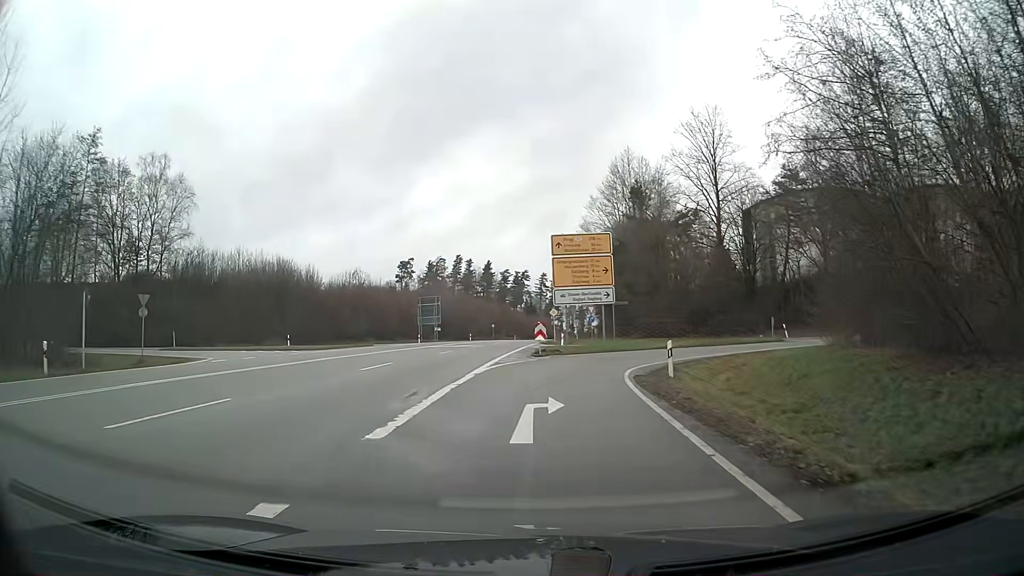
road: primary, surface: asphalt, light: Day
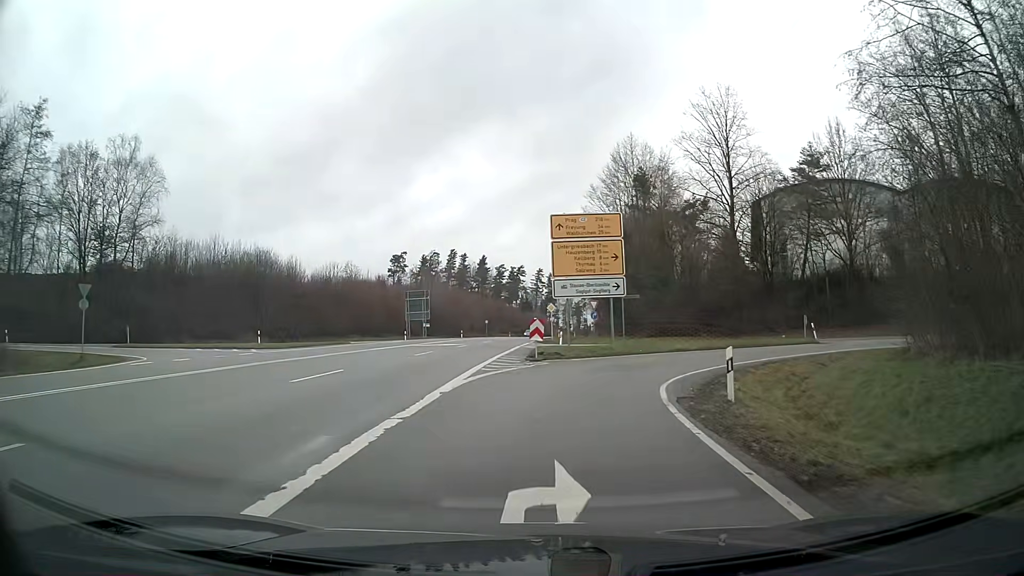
(0.0, +5.9) m; 0°
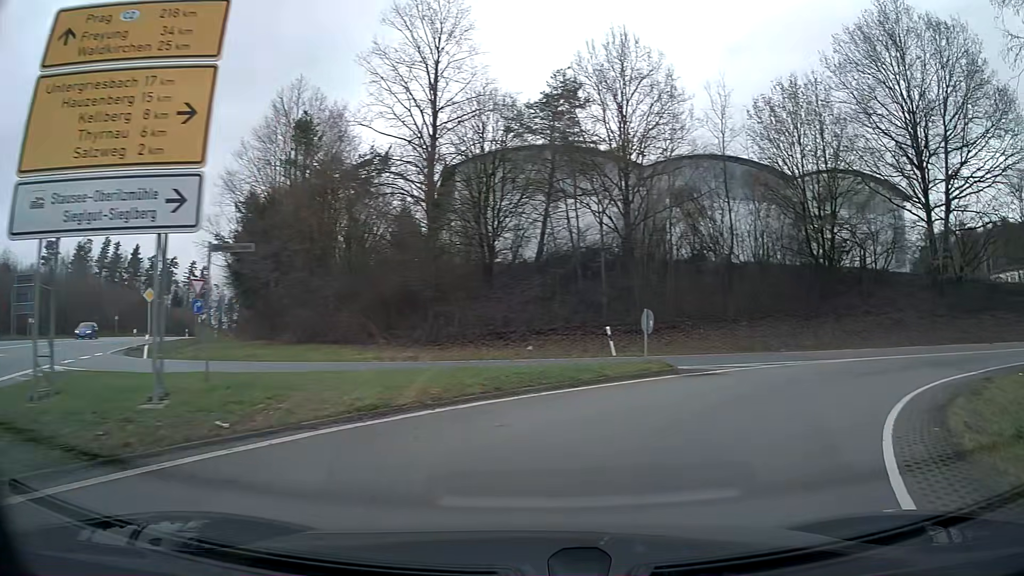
(+4.6, +20.7) m; +34°
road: primary_link
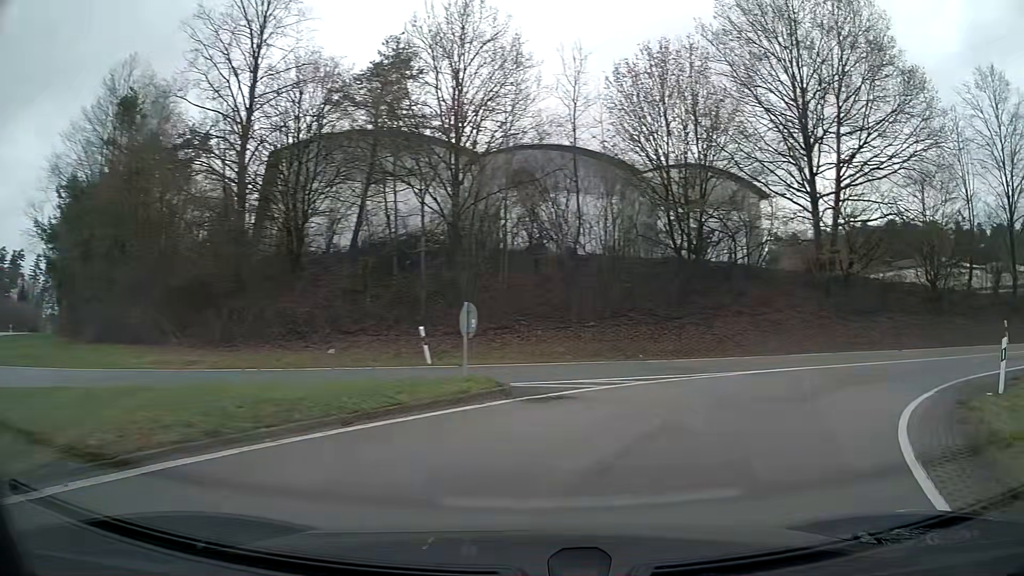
(+0.6, +5.0) m; +14°
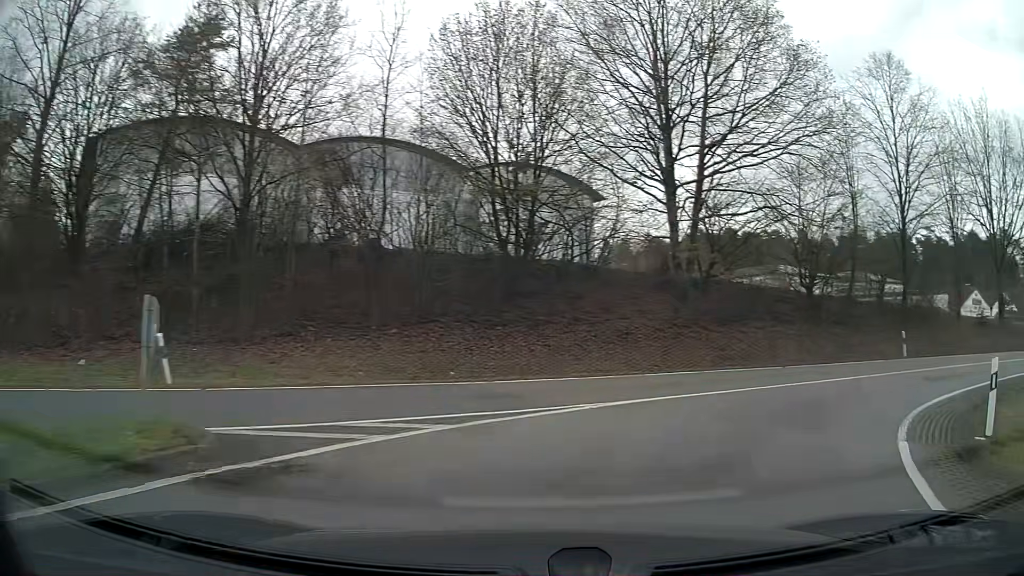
(+0.7, +4.9) m; +15°
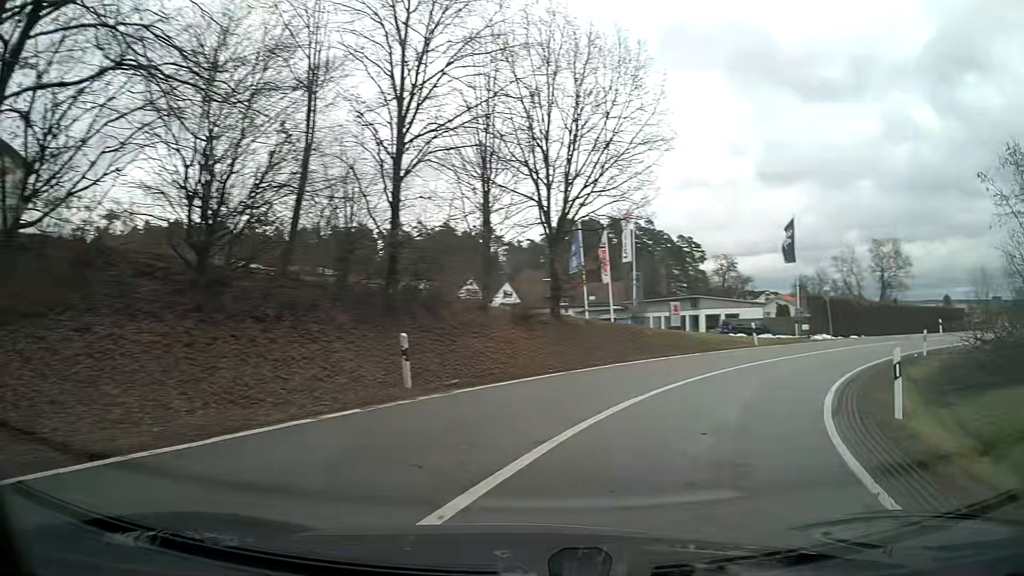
(+6.3, +13.9) m; +47°
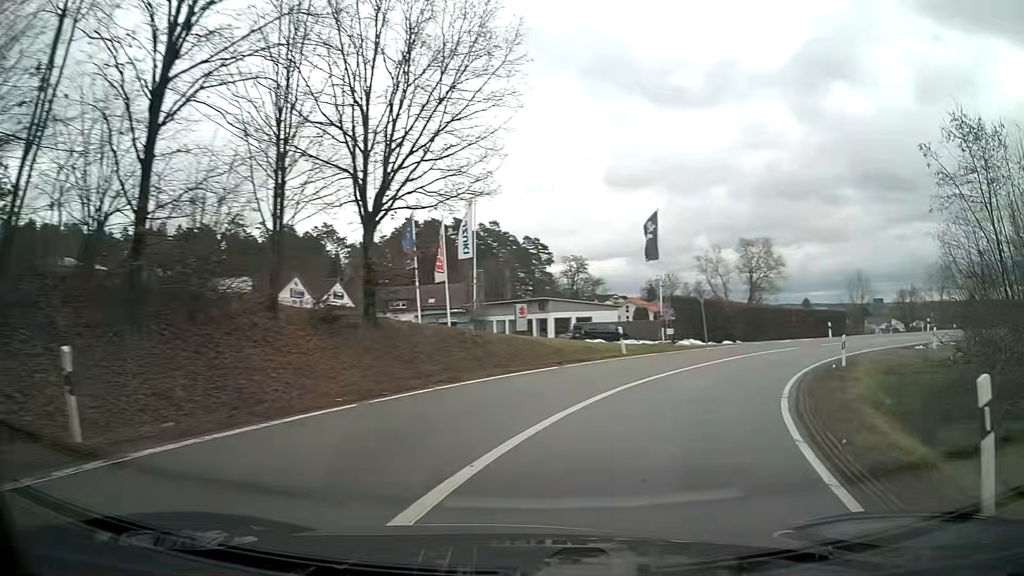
(+0.6, +5.7) m; +12°
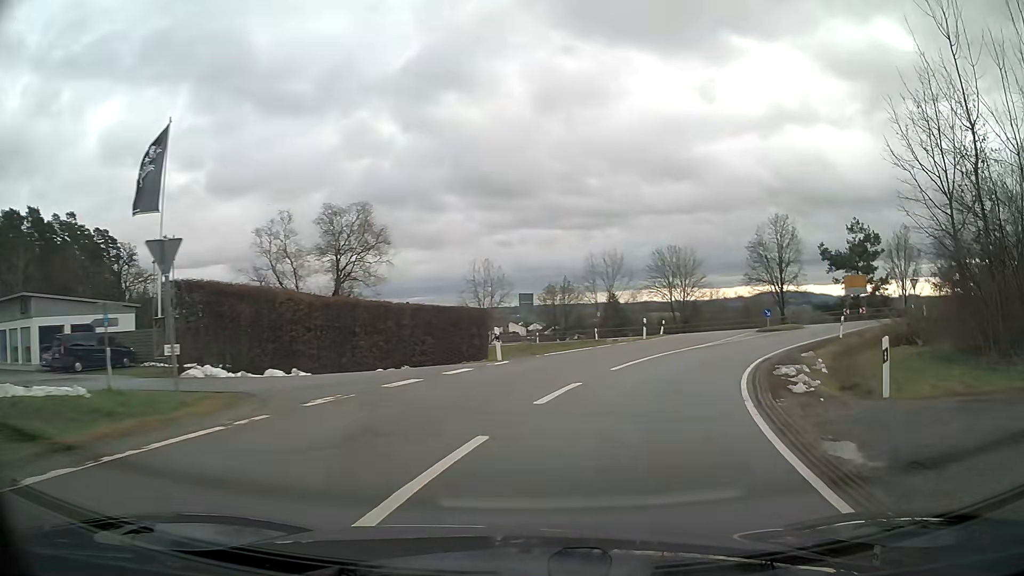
(+7.4, +23.4) m; +34°
(+1, +10) (+4, +19) (+8, +28) (+14, +37) (+19, +45) (+18, +55) (+11, +62) (+2, +67) (-7, +71) (-16, +76) m
